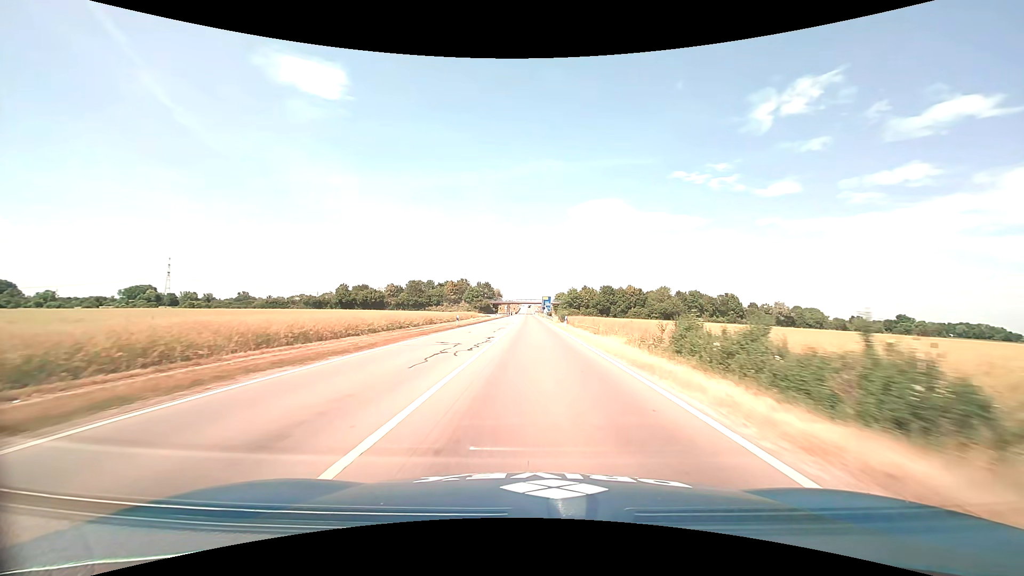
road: primary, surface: asphalt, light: Day
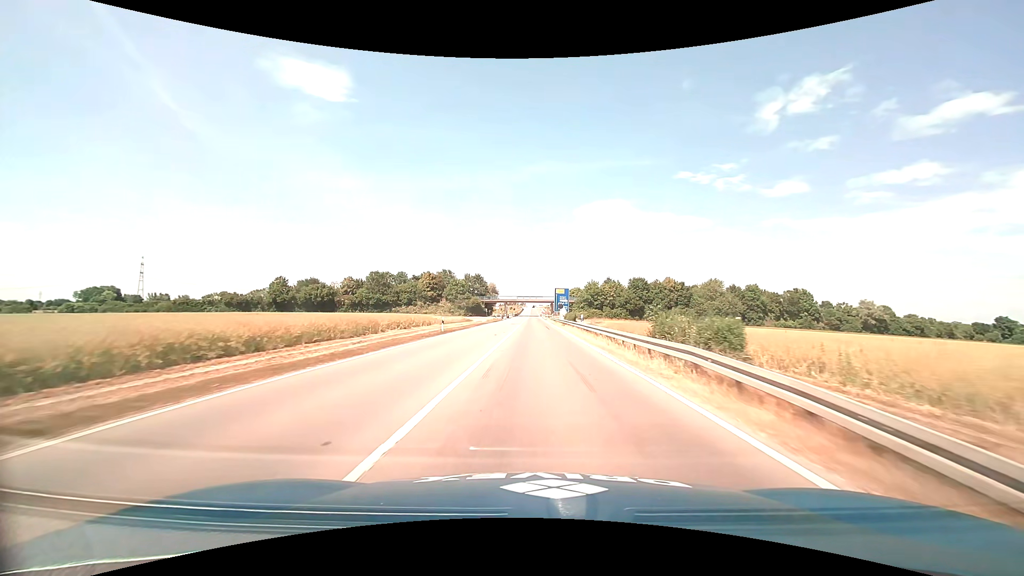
(-0.4, +59.8) m; -1°
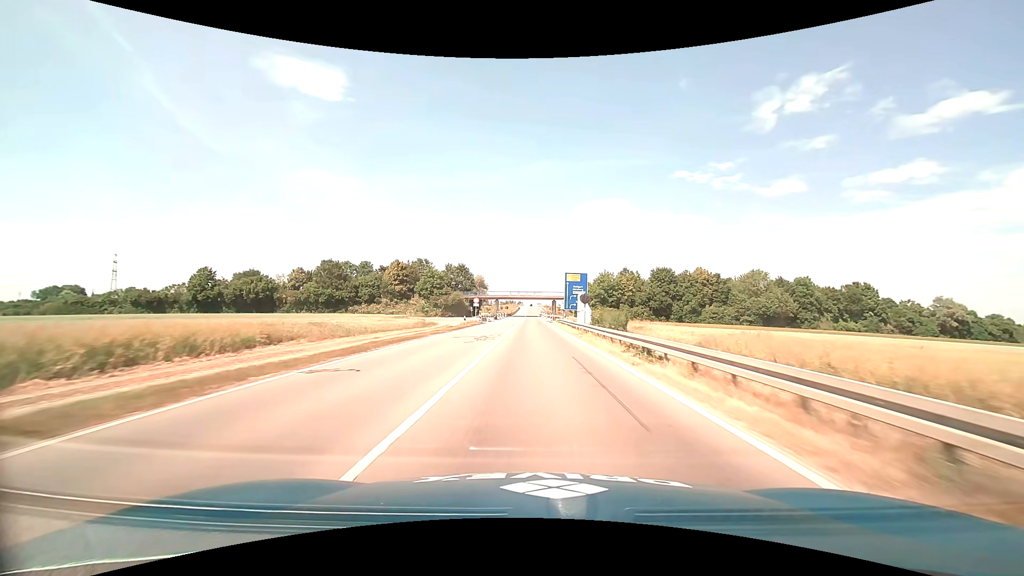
(+0.2, +36.3) m; 0°
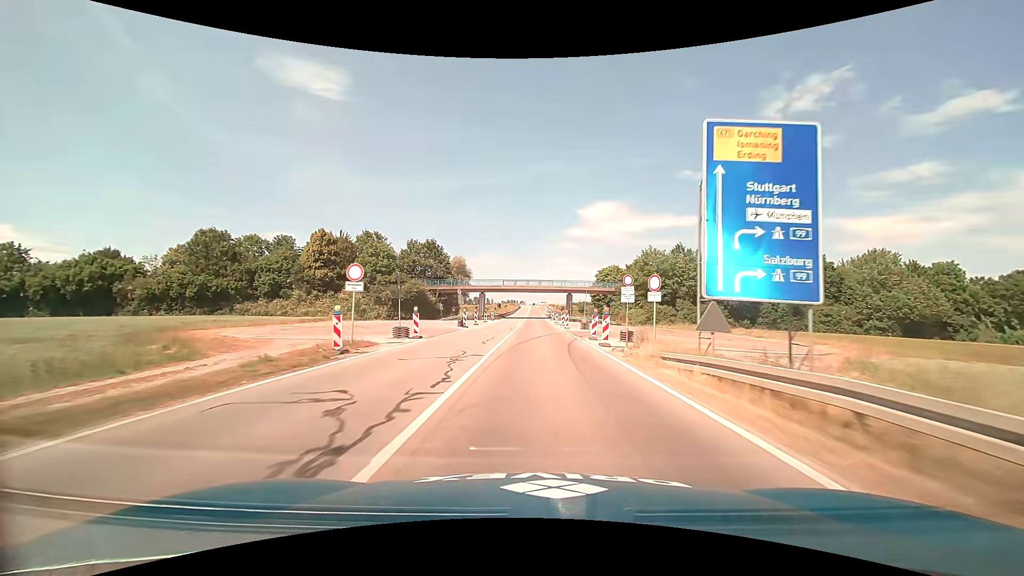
(-0.2, +49.0) m; 0°
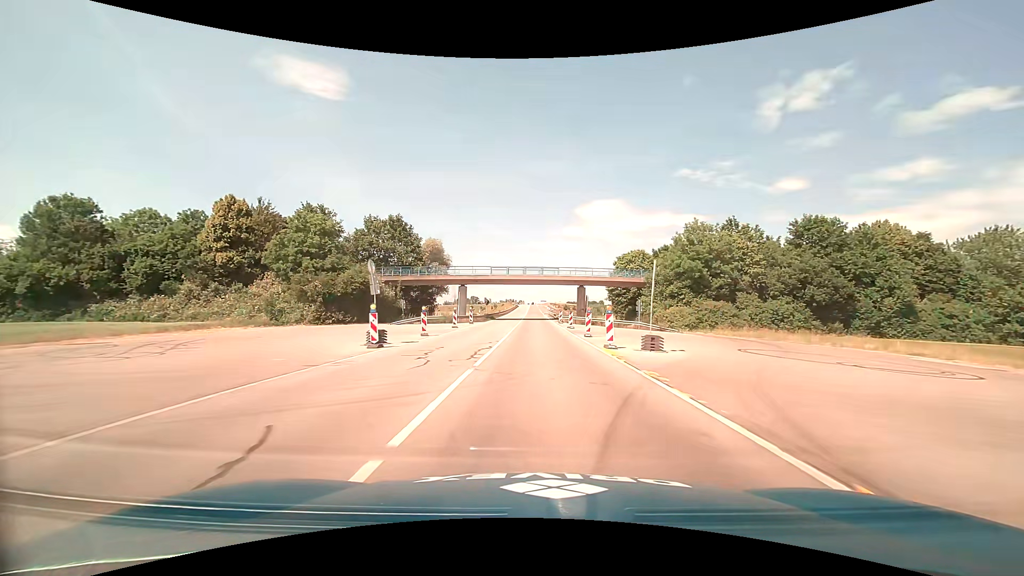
(+0.1, +24.8) m; 0°
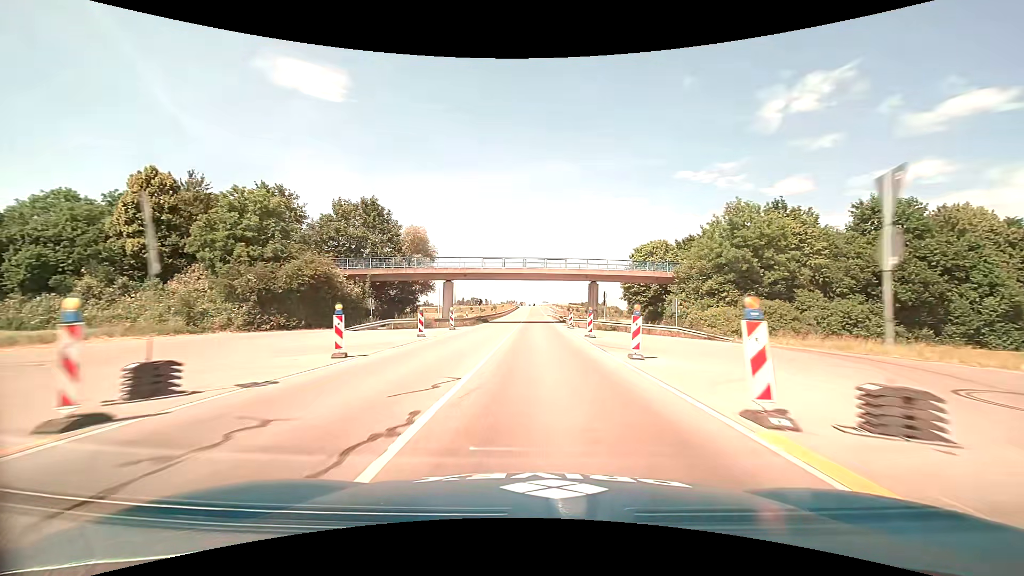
(0.0, +12.5) m; 0°
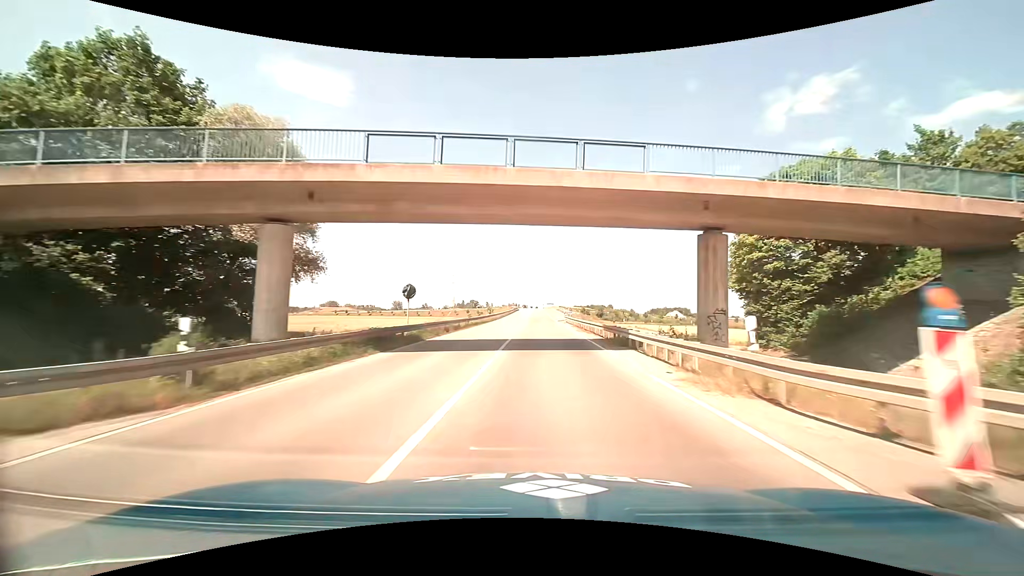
(0.0, +37.6) m; 0°
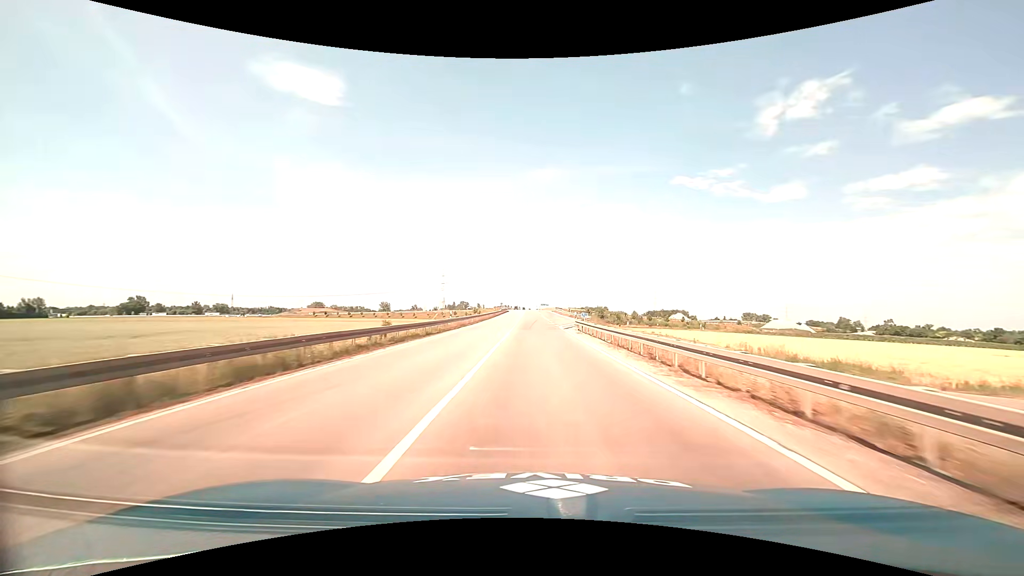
(+0.2, +25.1) m; +2°
(0, +10) (0, +20) (0, +30) (0, +40) (0, +50) (-1, +60) (-1, +70) (-1, +80) (-1, +90) (-1, +100) m
